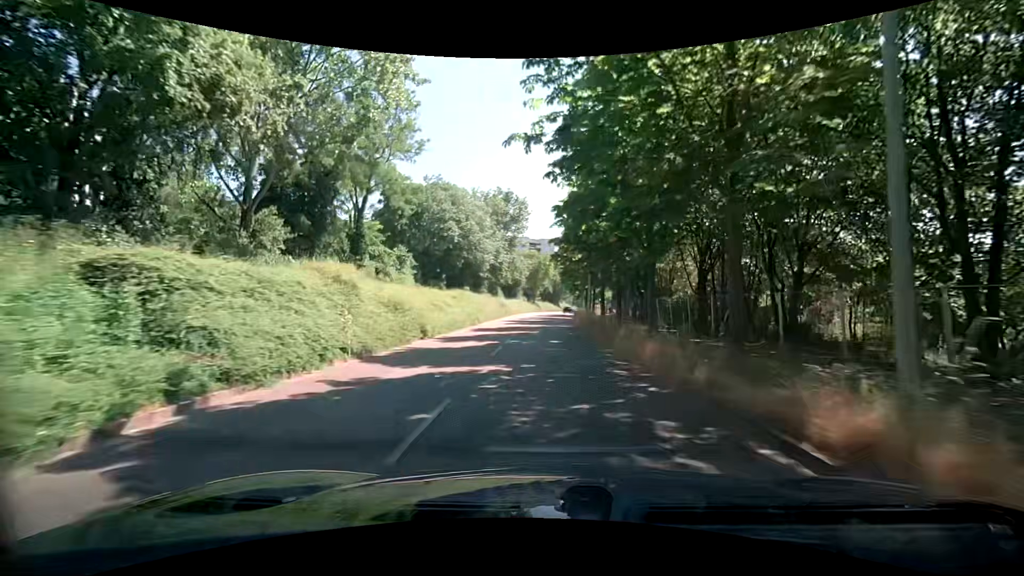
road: tertiary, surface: asphalt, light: Day
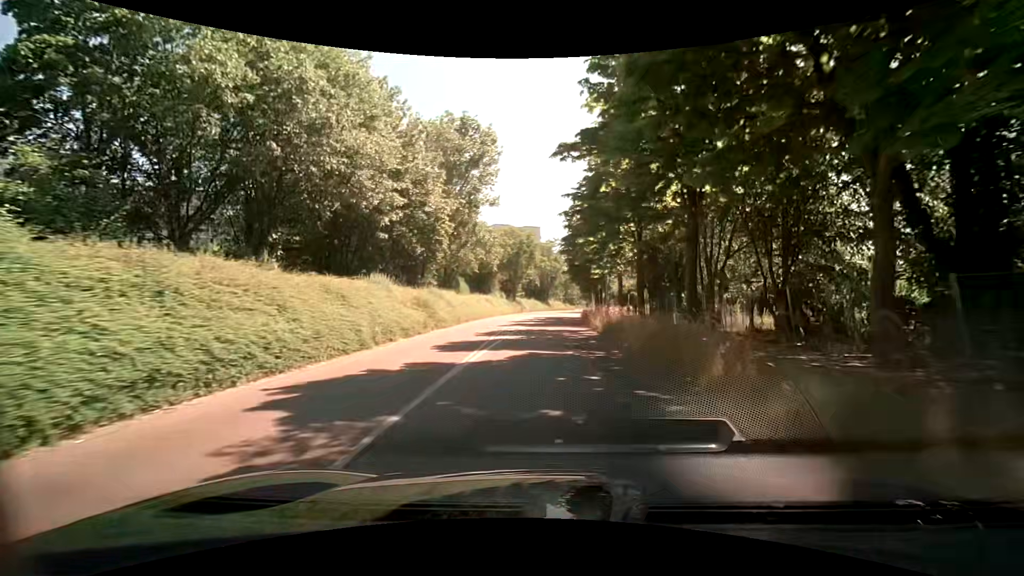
(+0.8, +36.5) m; +2°
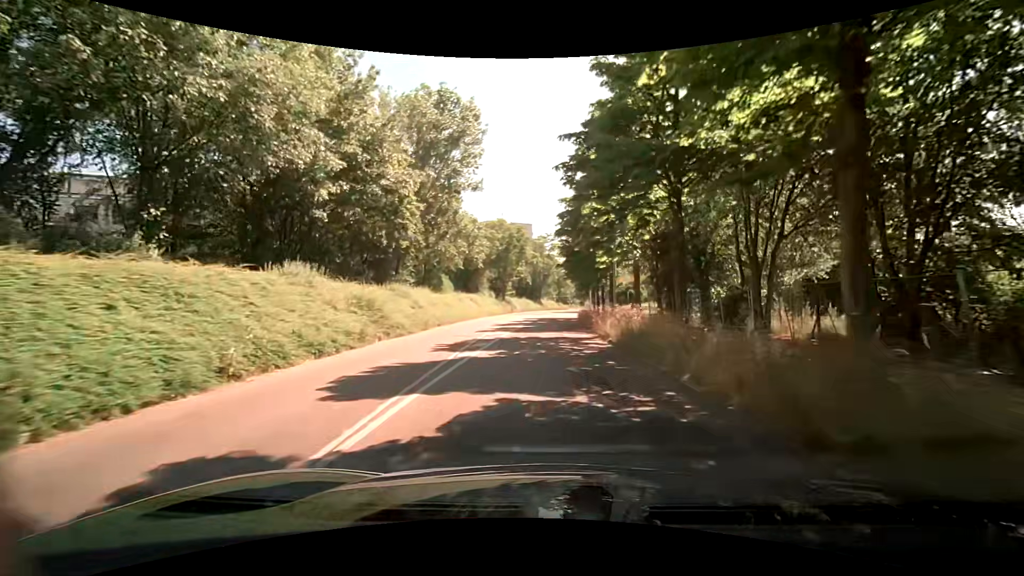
(0.0, +7.1) m; +1°
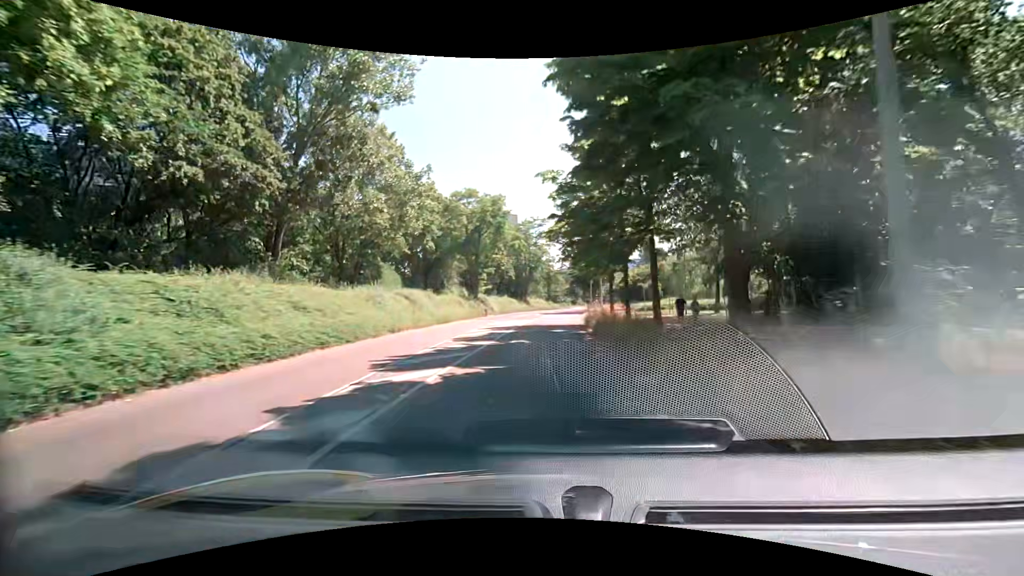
(+0.3, +21.2) m; +1°
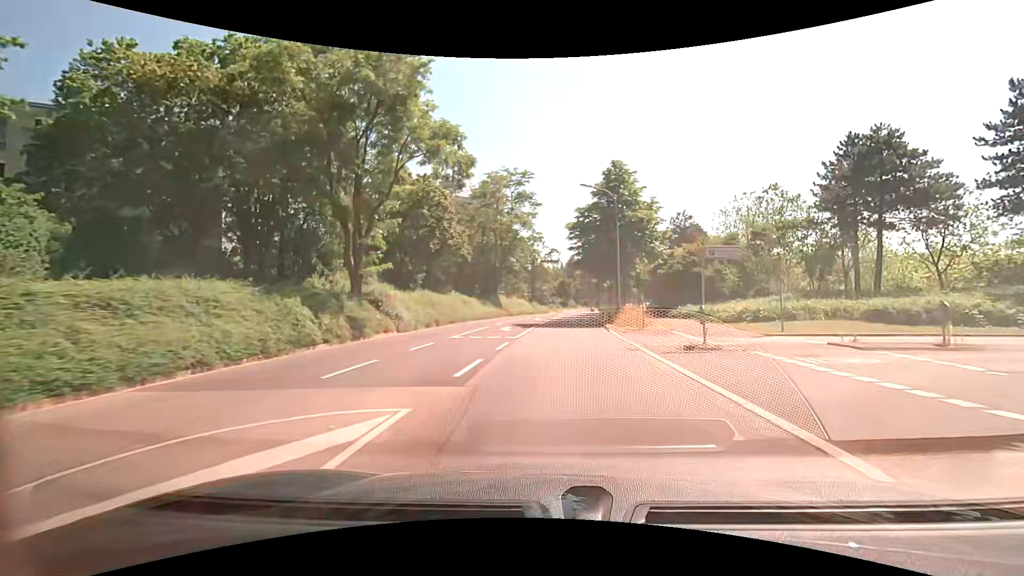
(+0.7, +35.6) m; +3°
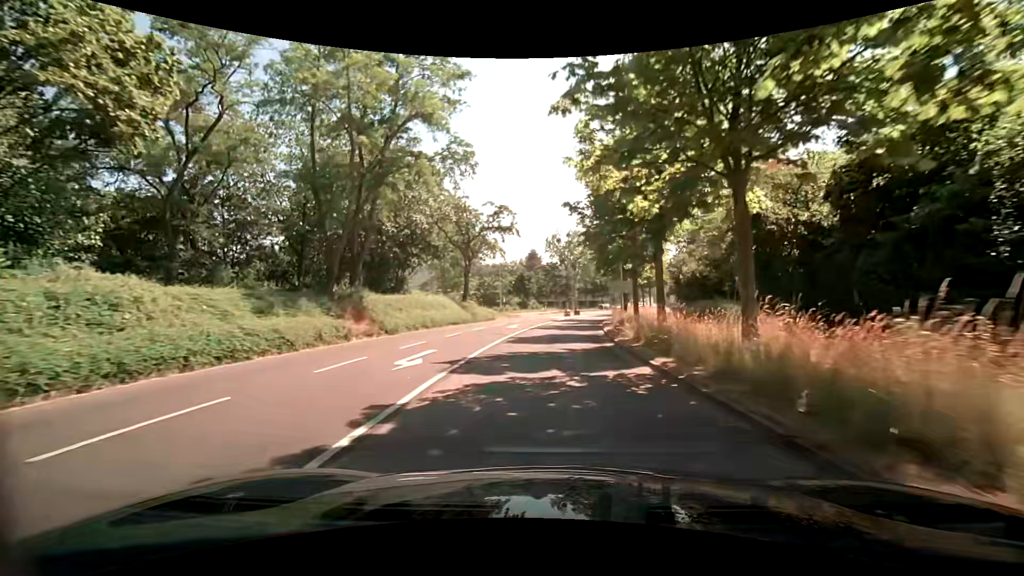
(+1.0, +36.1) m; +4°
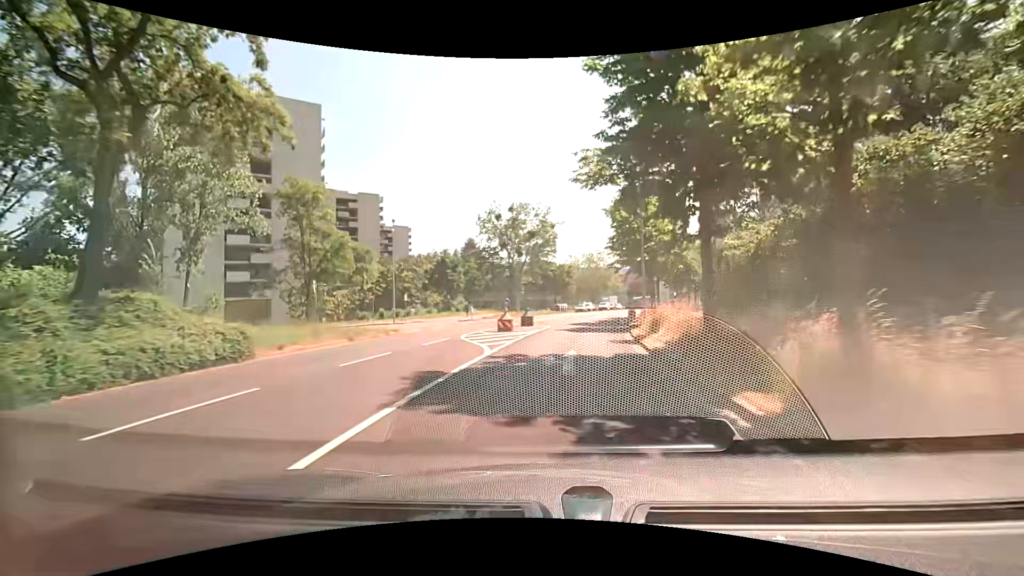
(+1.4, +34.8) m; +5°
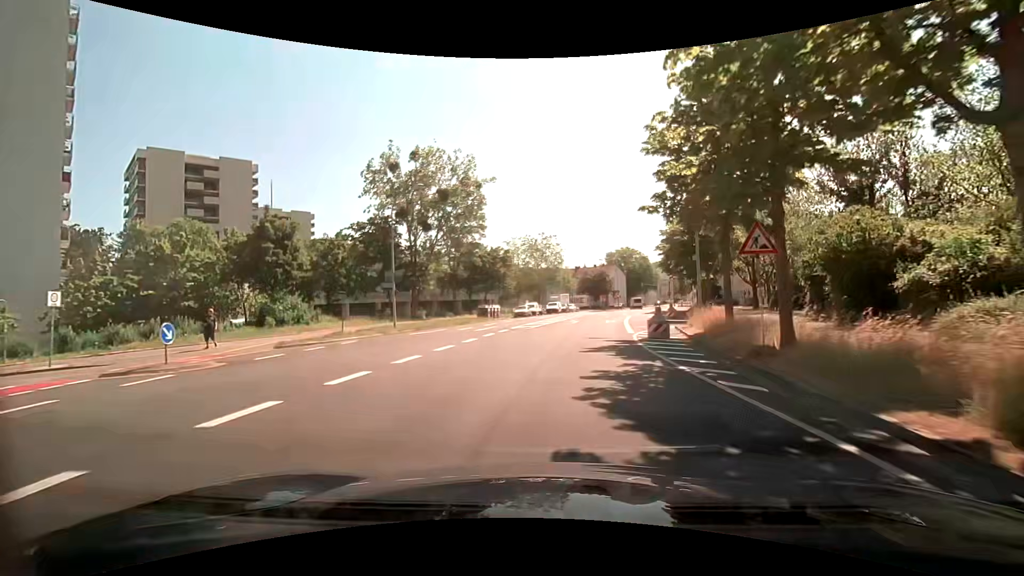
(+2.4, +32.8) m; +8°
(0, +10) (+1, +20) (+1, +30) (+3, +40) (+5, +50) (+7, +59) (+9, +69) (+12, +79) (+15, +88) (+17, +98) m
